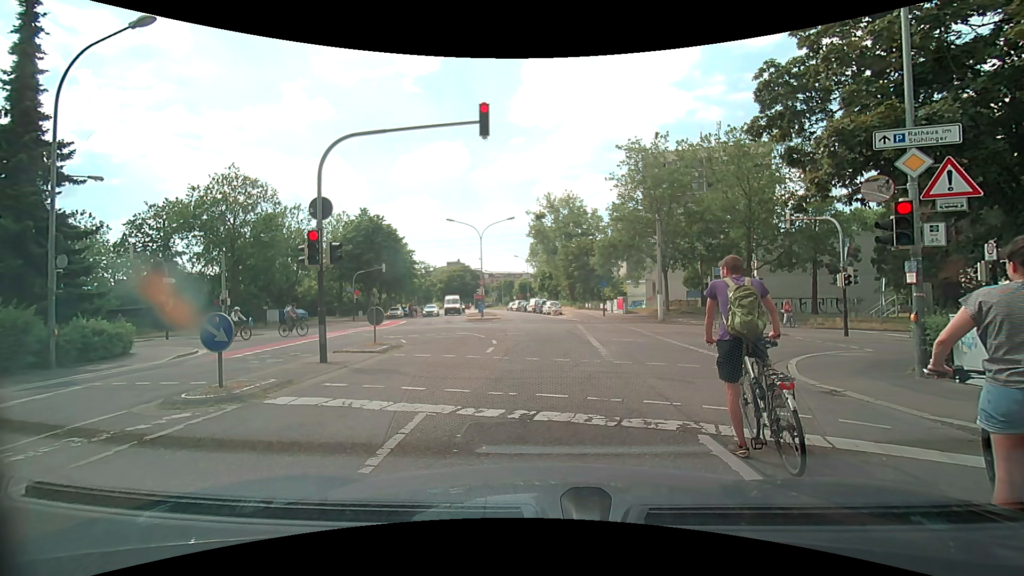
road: residential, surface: asphalt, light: Day
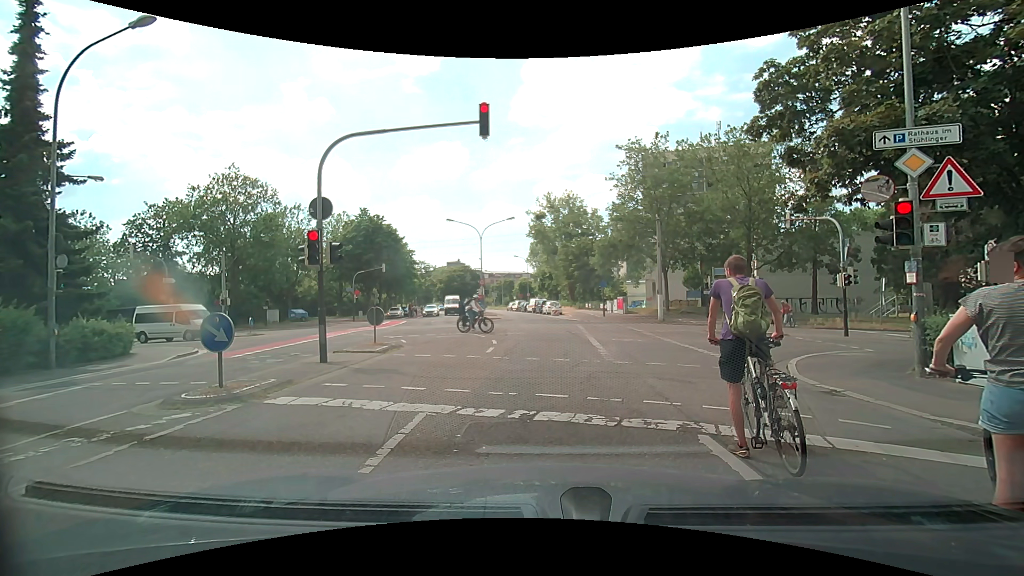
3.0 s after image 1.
(0.0, 0.0) m; 0°
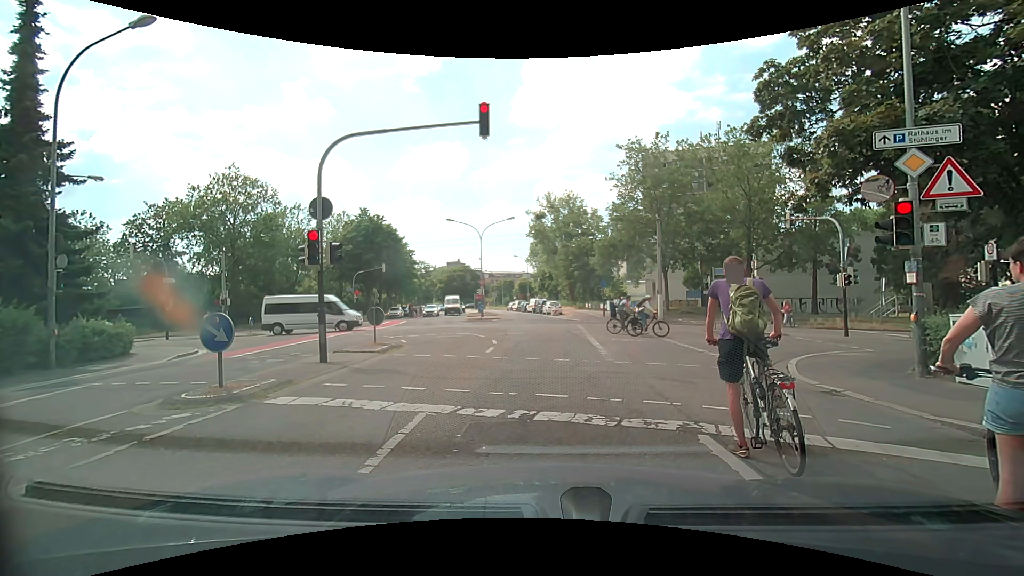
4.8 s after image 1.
(0.0, 0.0) m; 0°
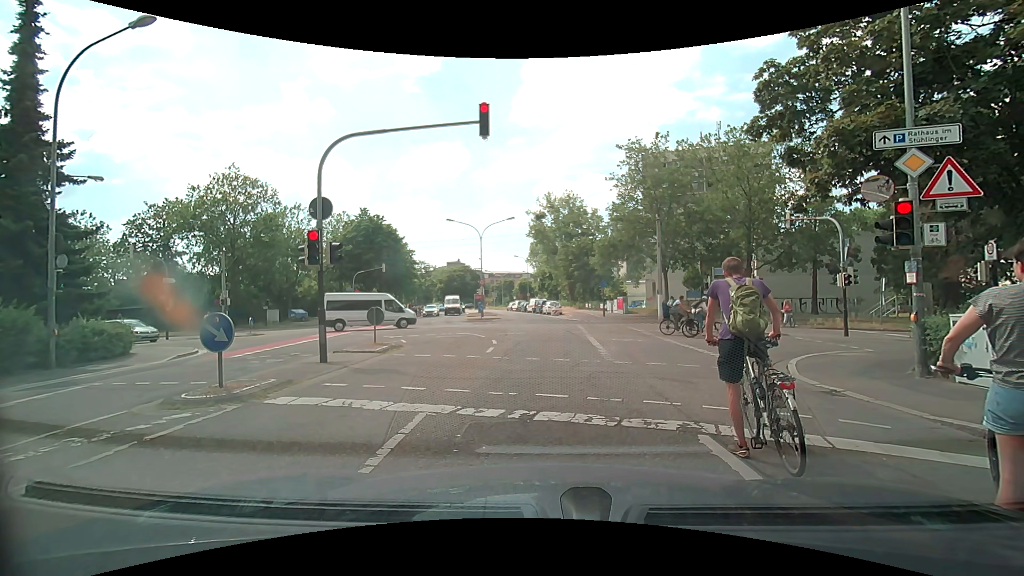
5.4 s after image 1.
(0.0, 0.0) m; 0°
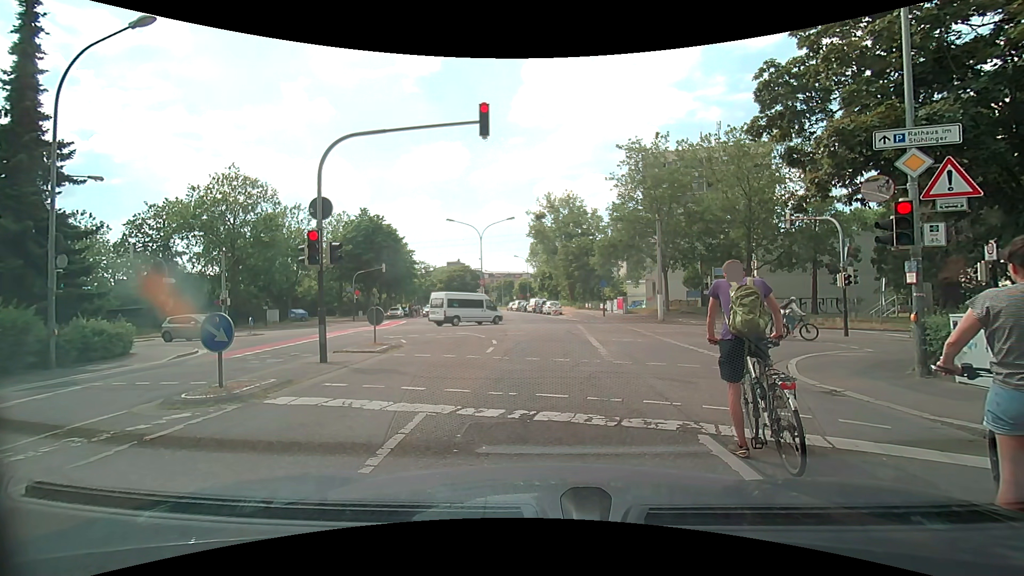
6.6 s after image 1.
(0.0, 0.0) m; 0°
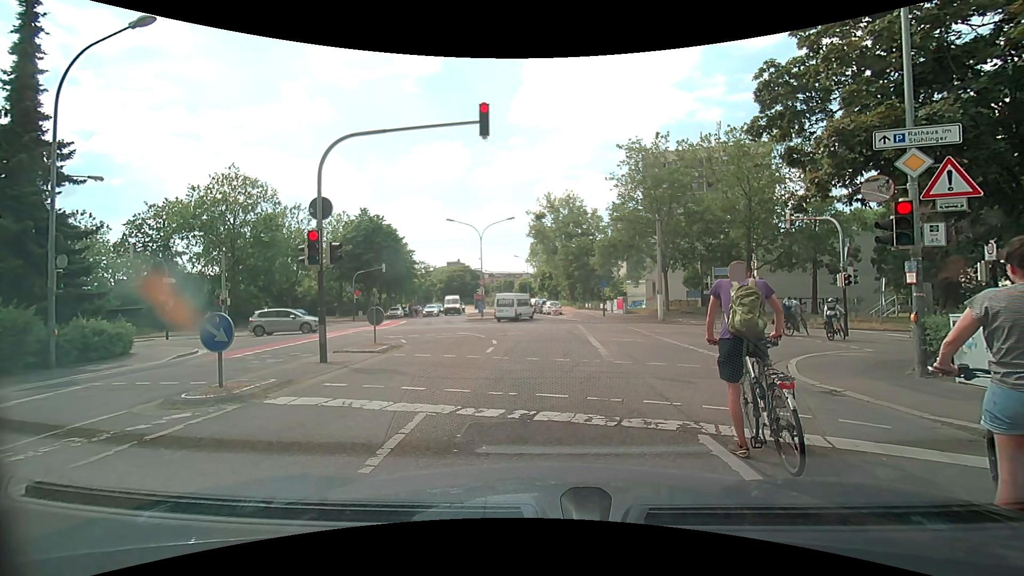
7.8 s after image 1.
(0.0, 0.0) m; 0°
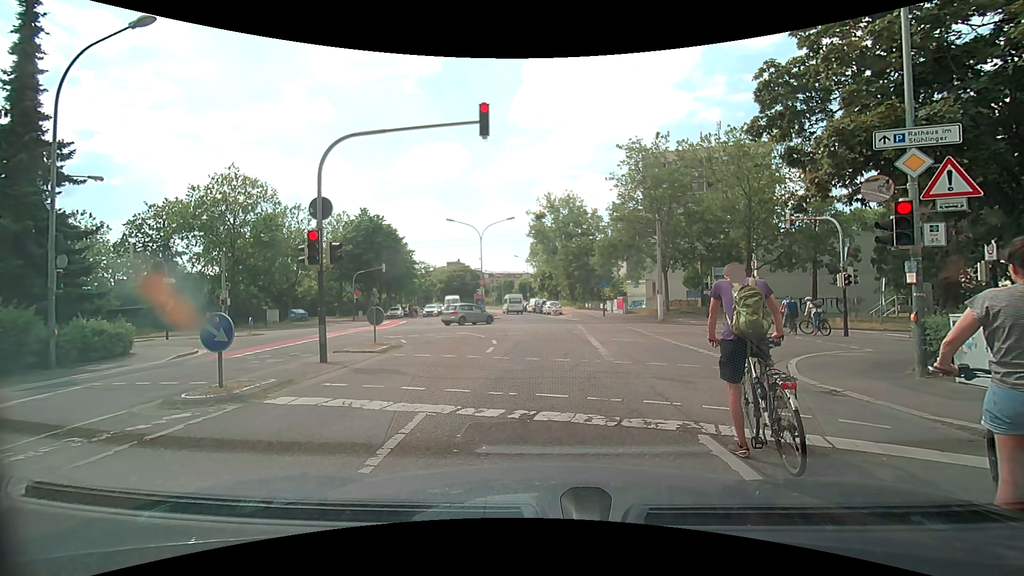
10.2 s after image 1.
(0.0, 0.0) m; 0°
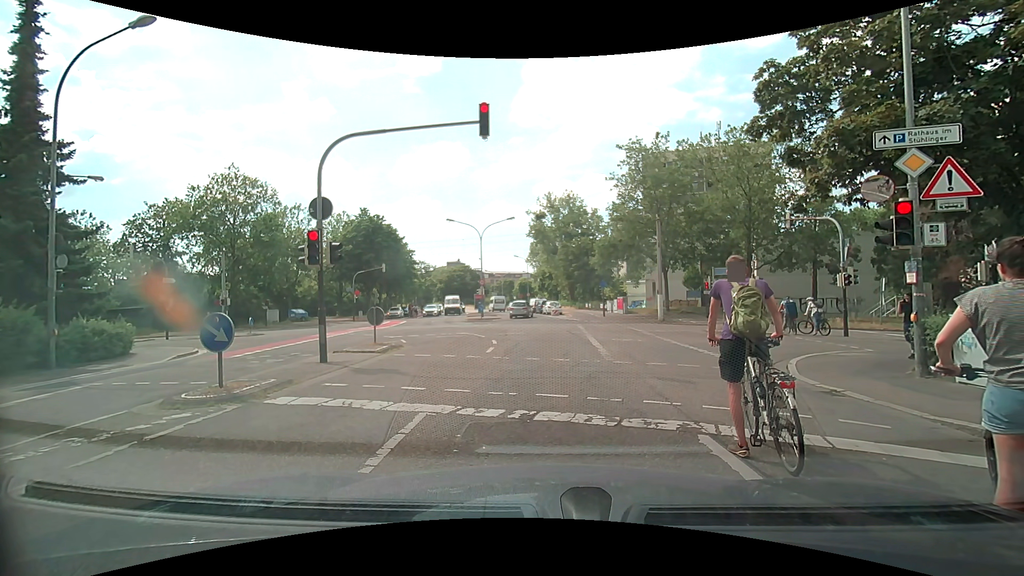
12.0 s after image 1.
(0.0, 0.0) m; 0°
